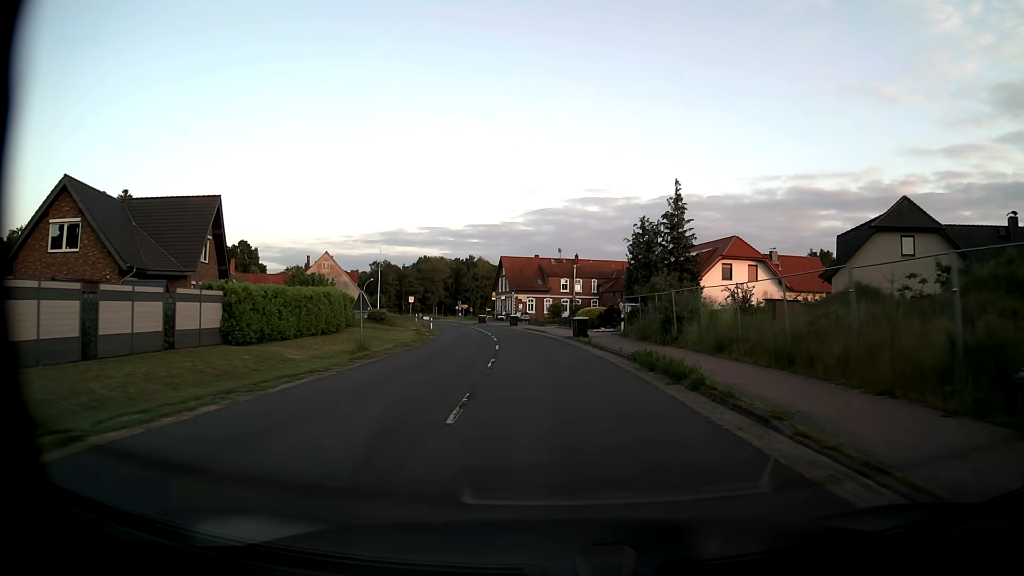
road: secondary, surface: asphalt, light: Day
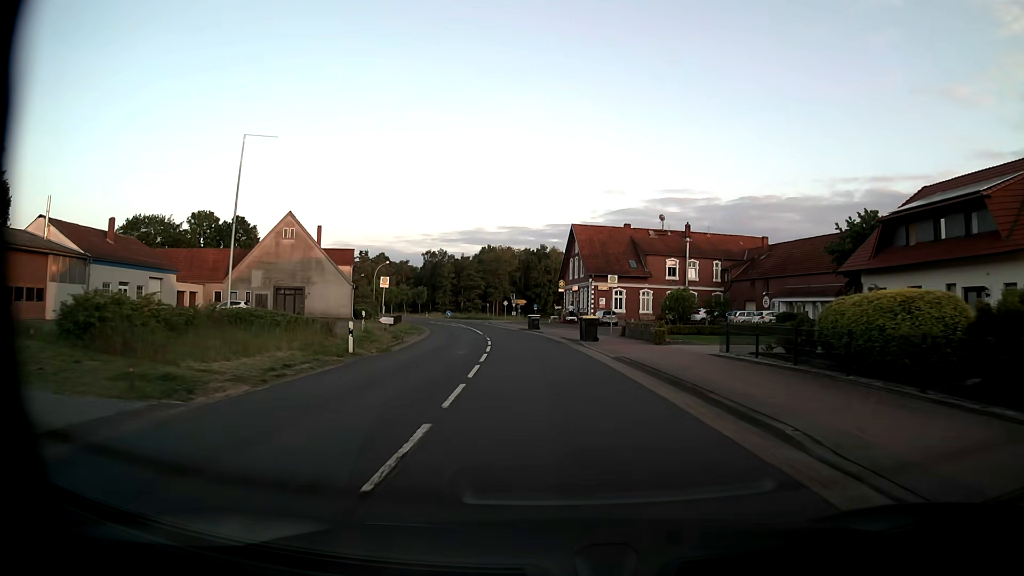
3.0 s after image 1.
(-2.3, +39.7) m; -7°
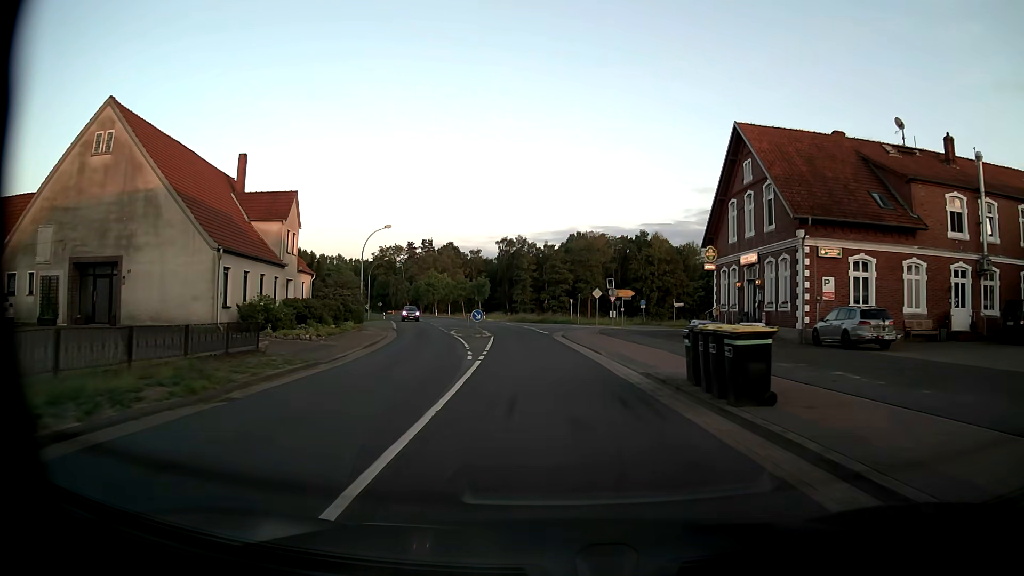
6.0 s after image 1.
(-2.7, +39.5) m; -8°
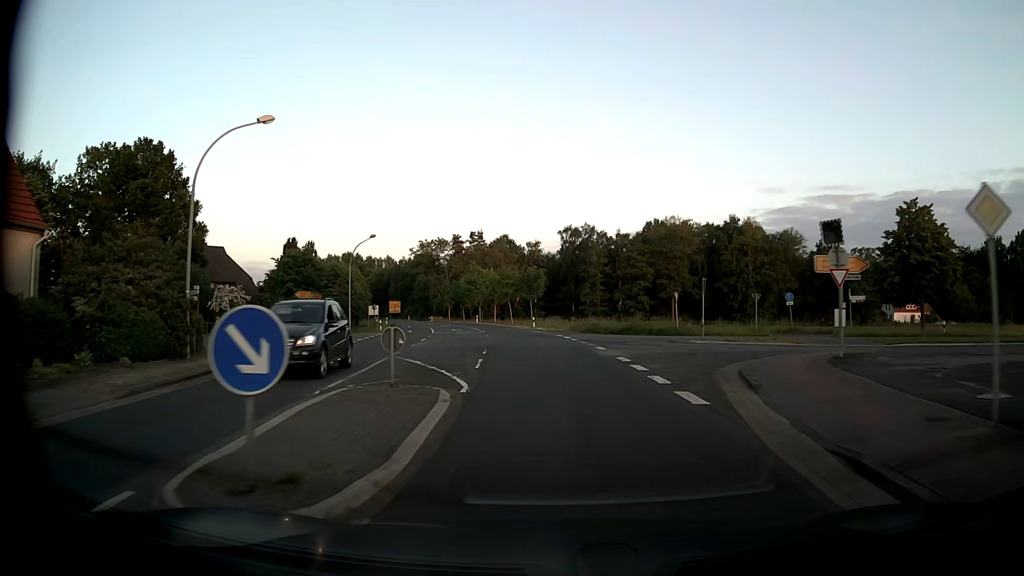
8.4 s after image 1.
(-1.5, +31.8) m; -6°
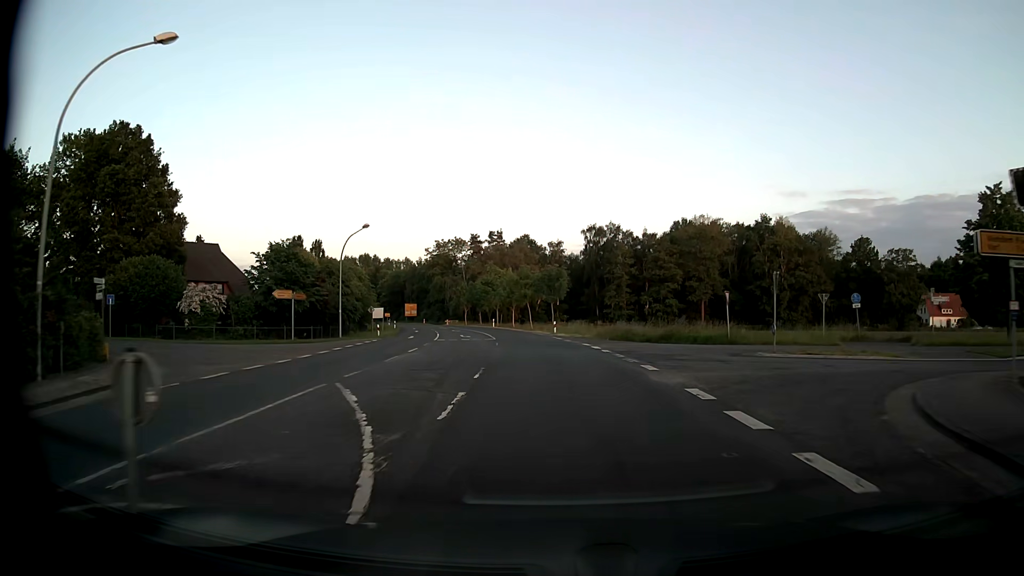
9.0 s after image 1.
(-0.1, +7.9) m; -2°
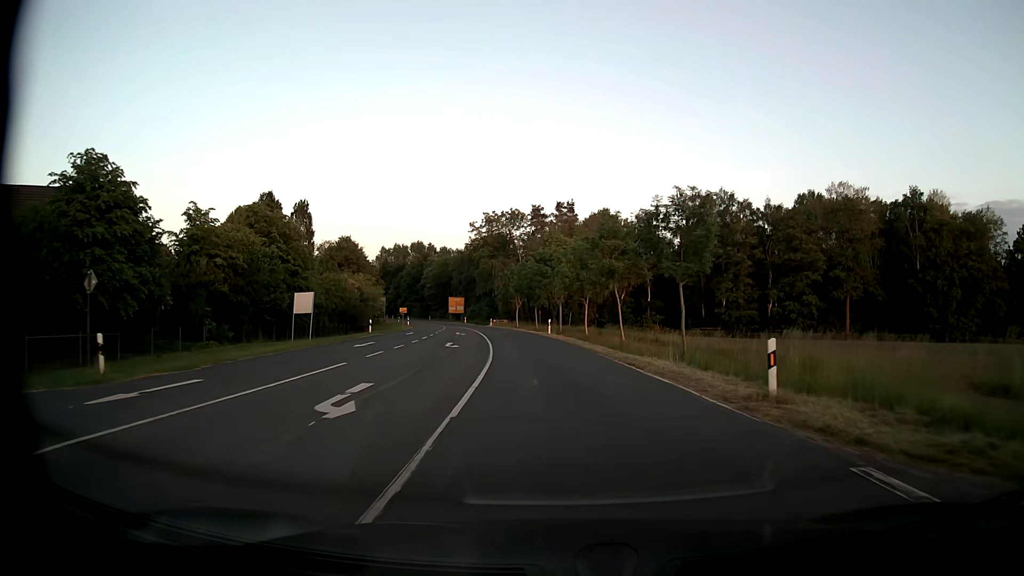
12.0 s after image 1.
(-2.4, +39.5) m; -6°
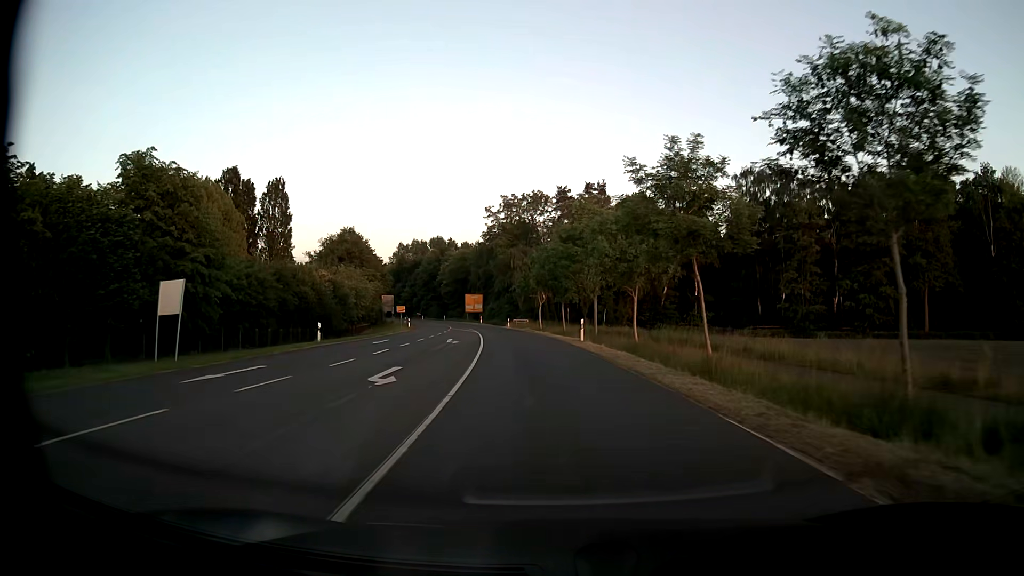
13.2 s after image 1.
(-0.3, +15.8) m; -2°
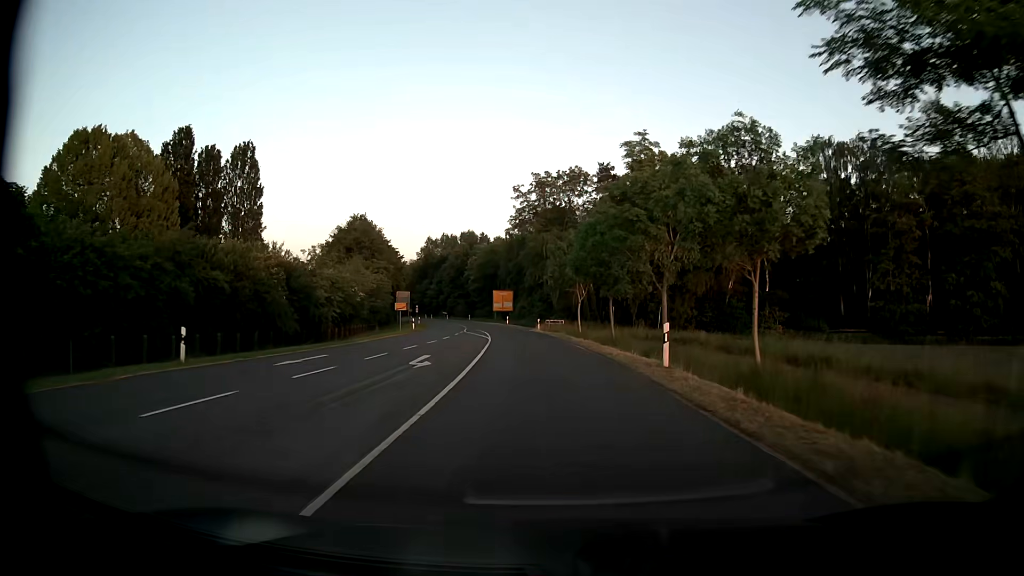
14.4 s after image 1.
(-0.4, +15.8) m; -3°
(0, +10) (-1, +20) (-2, +30) (-3, +40) (-4, +50) (-5, +60) (-7, +70) (-9, +79) (-11, +89) (-14, +99) m
